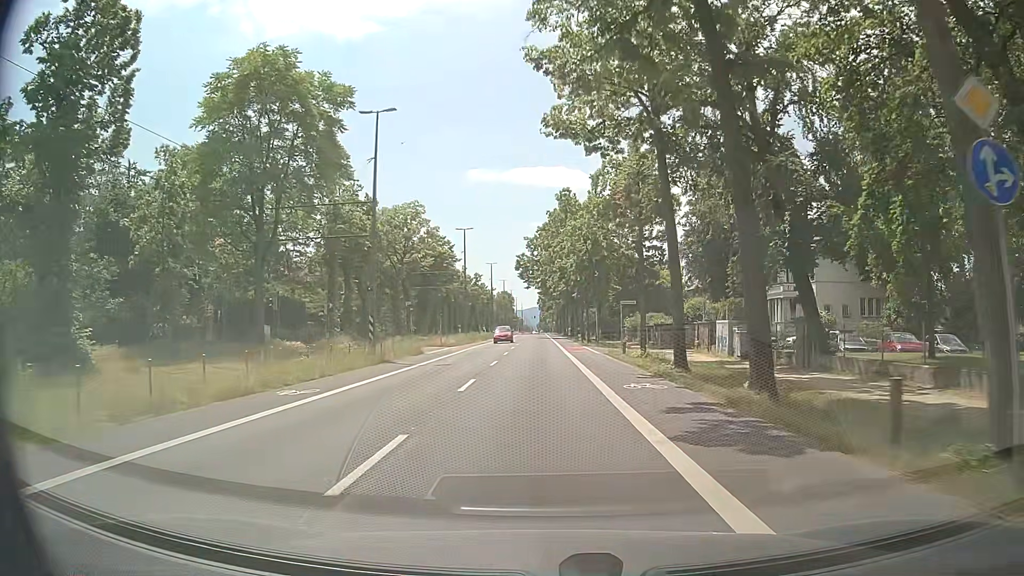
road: tertiary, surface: asphalt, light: Day
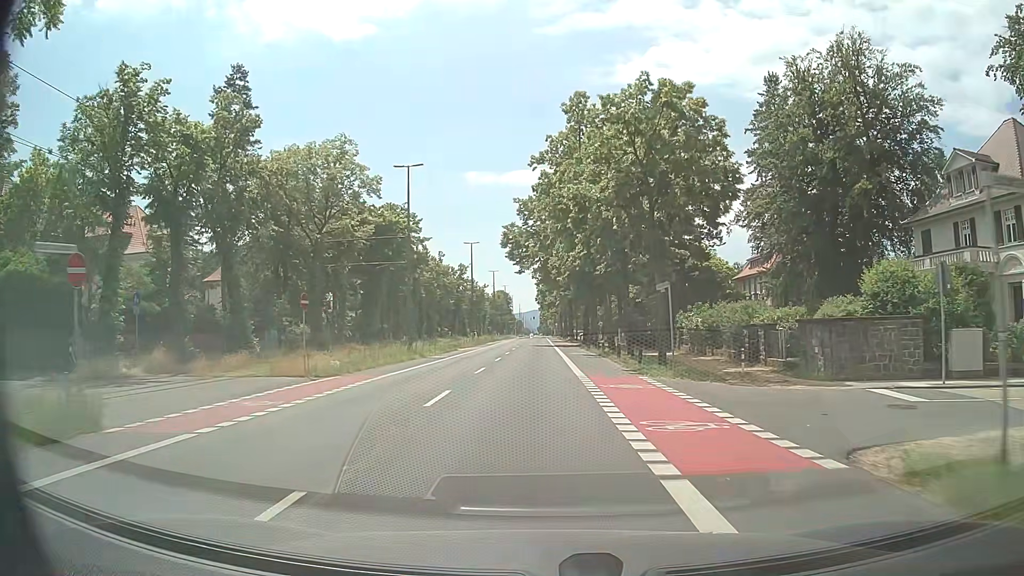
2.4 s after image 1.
(+0.1, +30.0) m; +1°
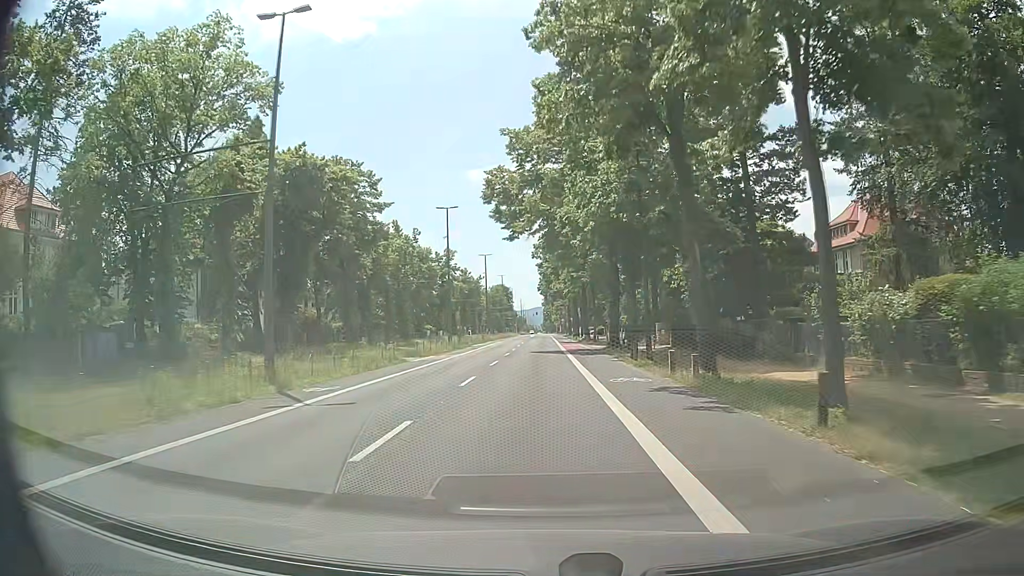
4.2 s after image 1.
(-0.4, +22.8) m; -1°
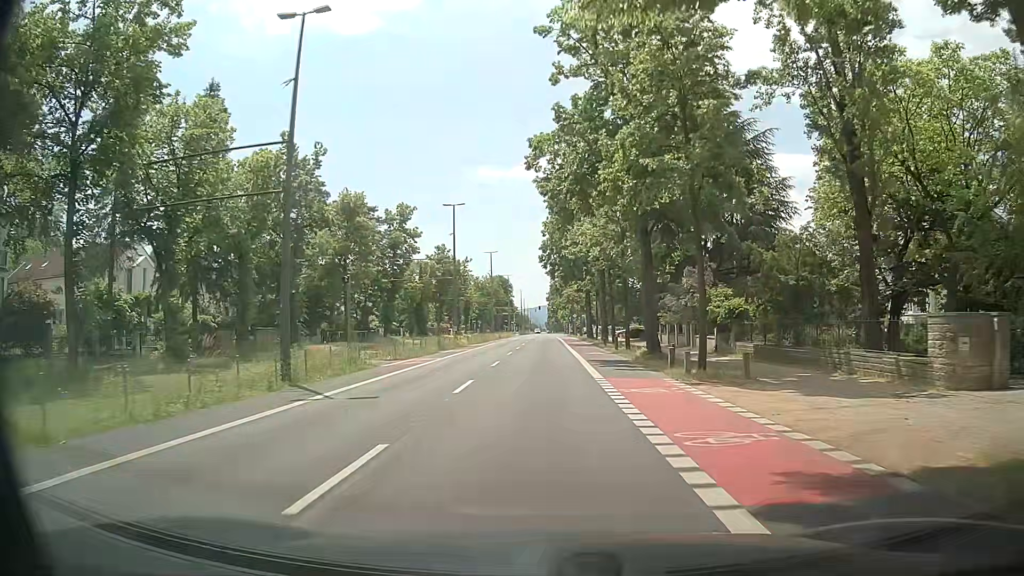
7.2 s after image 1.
(-0.1, +38.1) m; 0°
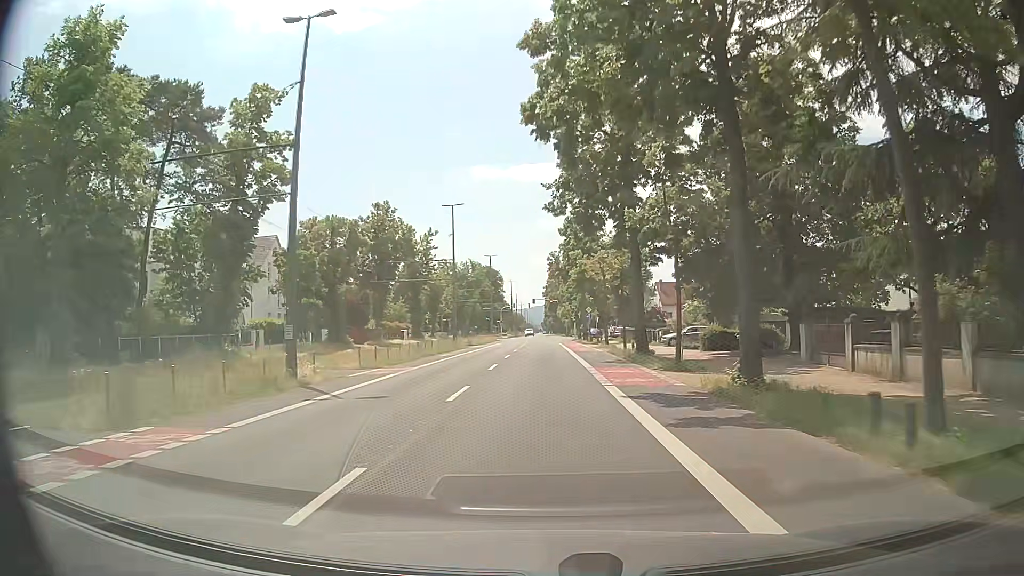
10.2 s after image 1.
(-0.1, +37.4) m; 0°
